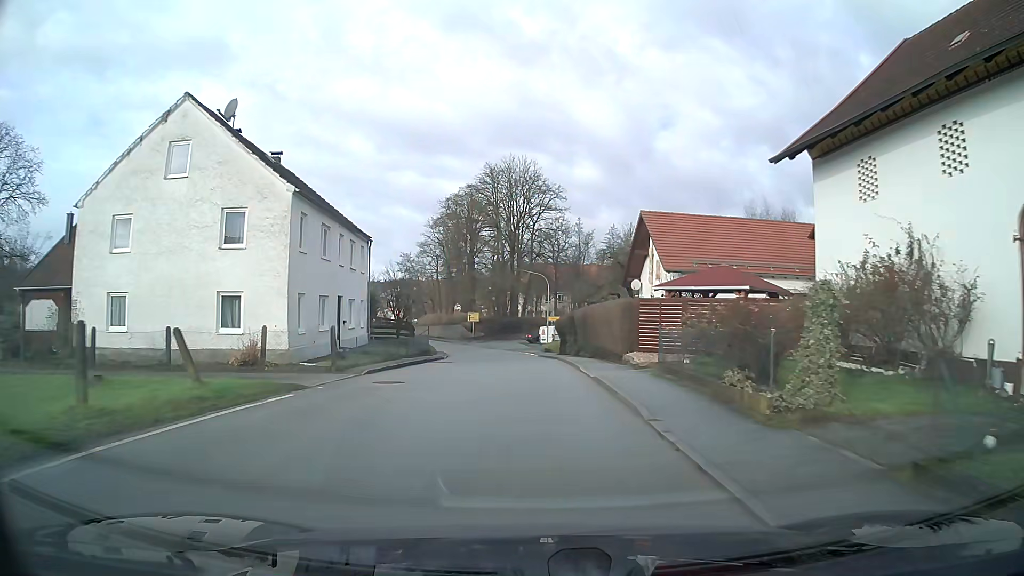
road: secondary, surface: asphalt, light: Day
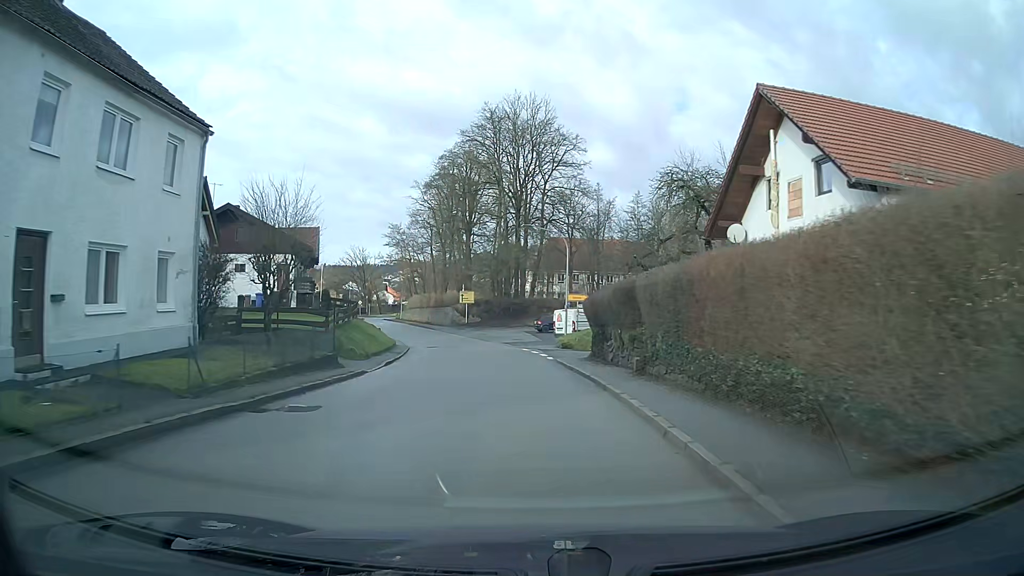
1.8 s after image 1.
(-0.1, +20.8) m; -1°
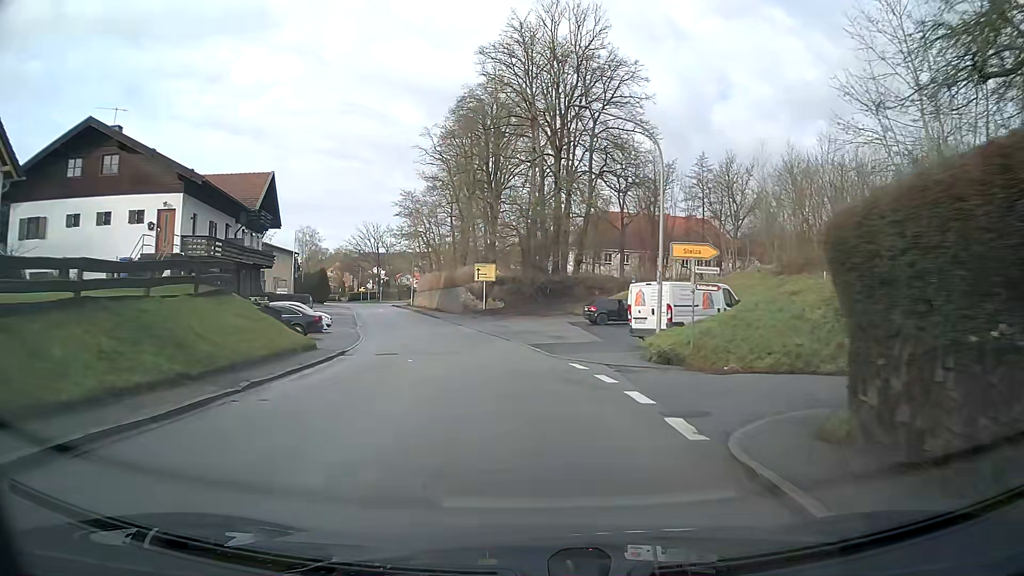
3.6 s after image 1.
(-0.6, +21.6) m; -4°
(0, +10) (-1, +20) (-3, +30) (-5, +40) (-8, +49) (-10, +59) (-13, +69) (-16, +78) (-19, +88) (-23, +97) m
